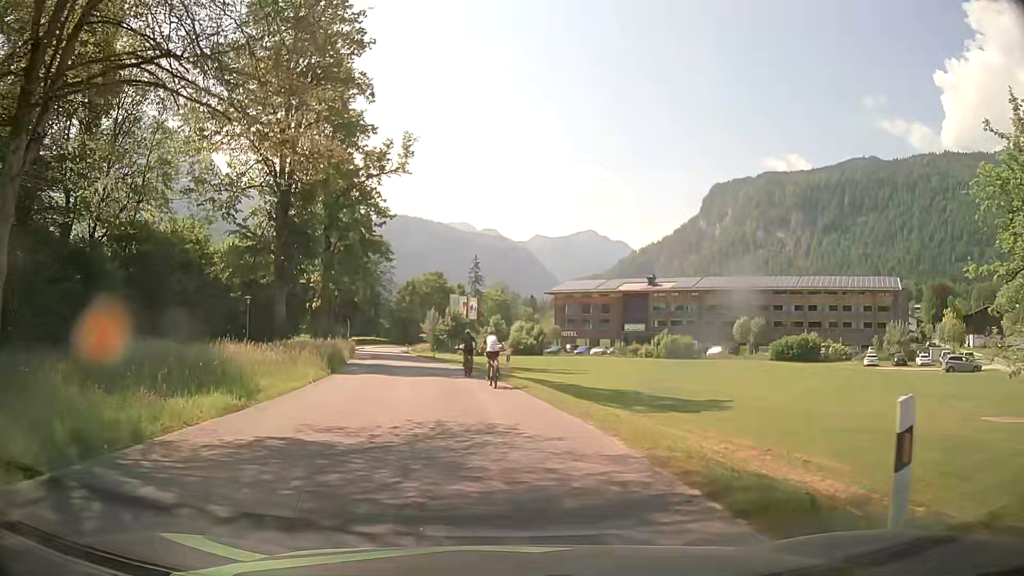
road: tertiary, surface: asphalt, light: Day
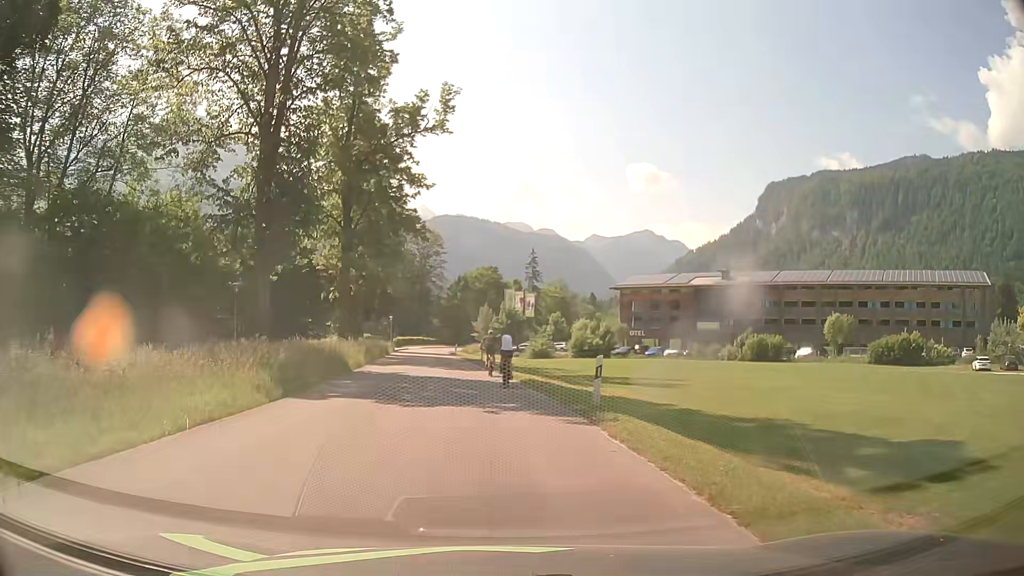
(-0.5, +11.9) m; -5°
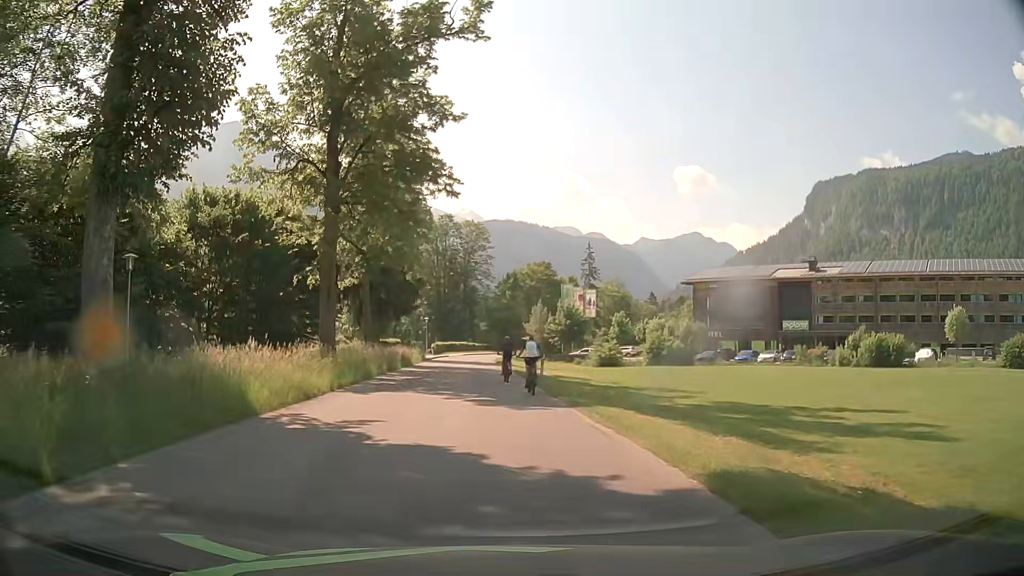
(-0.8, +16.3) m; -4°
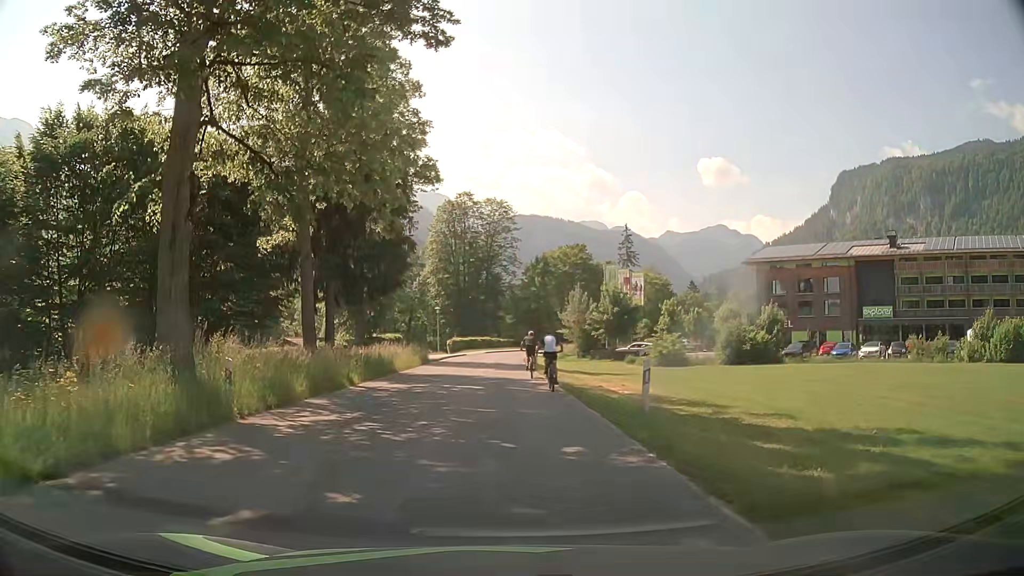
(-0.3, +16.7) m; -2°
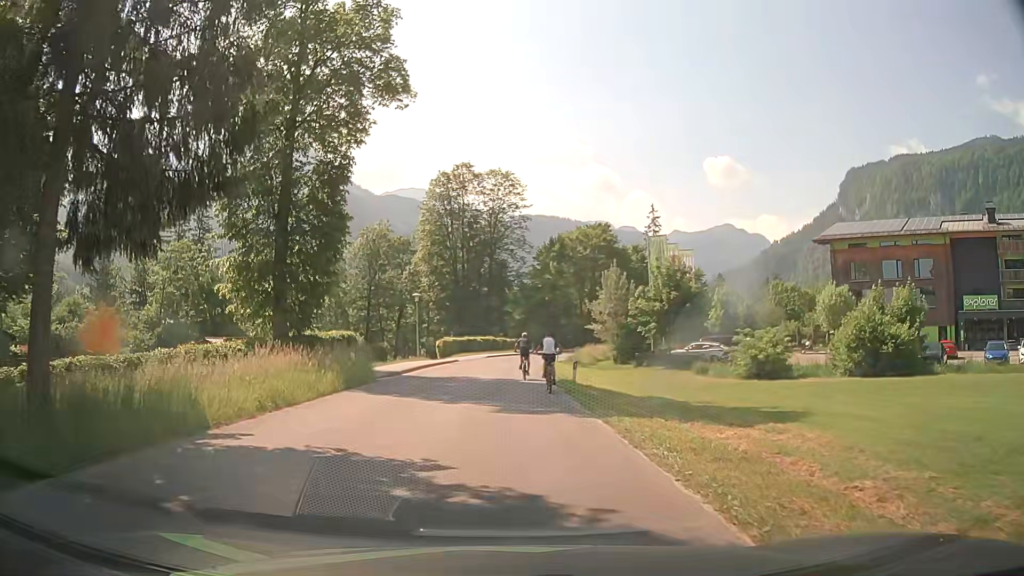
(-0.2, +20.0) m; -1°
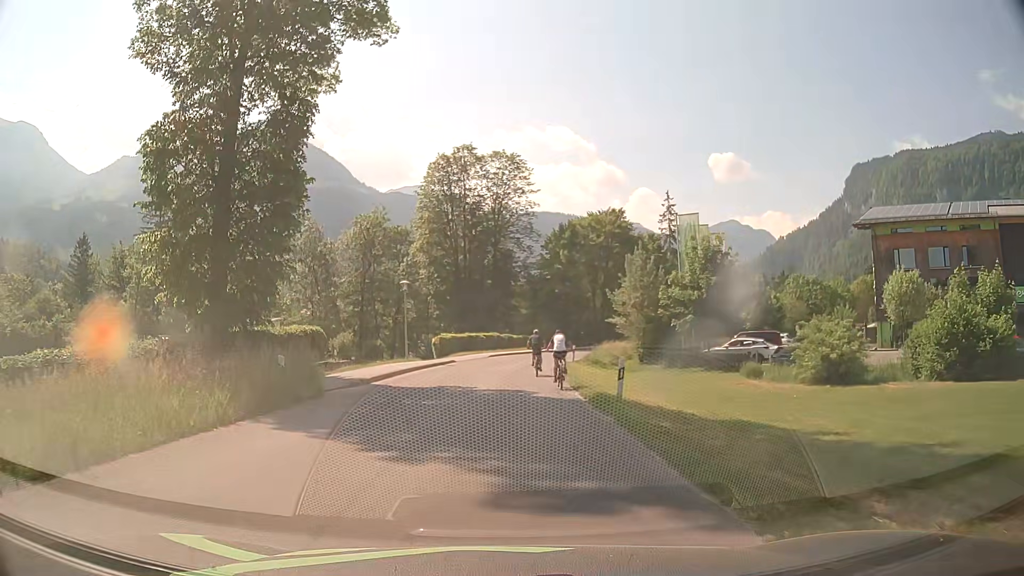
(-0.1, +7.8) m; 0°
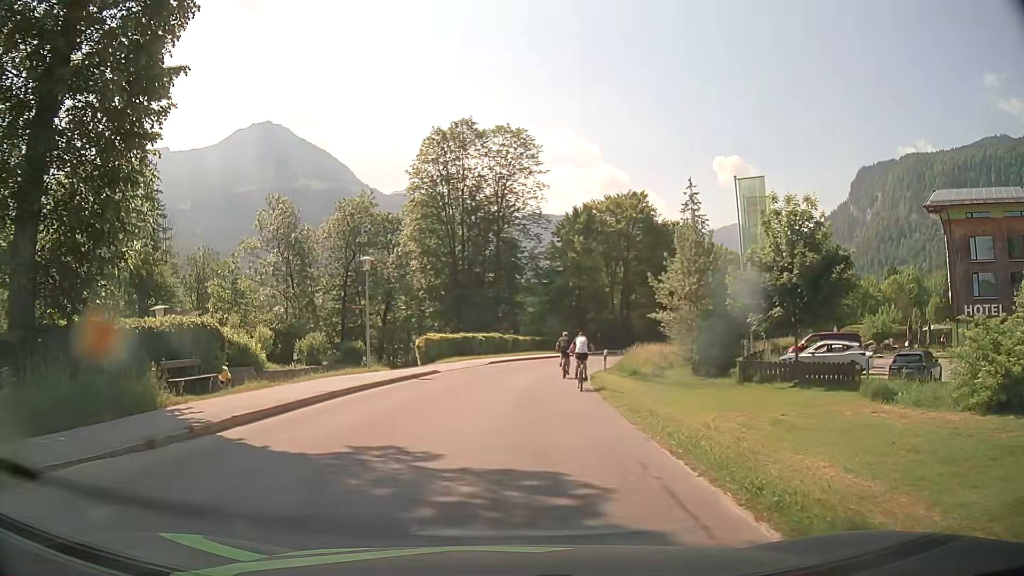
(-0.1, +11.8) m; -1°
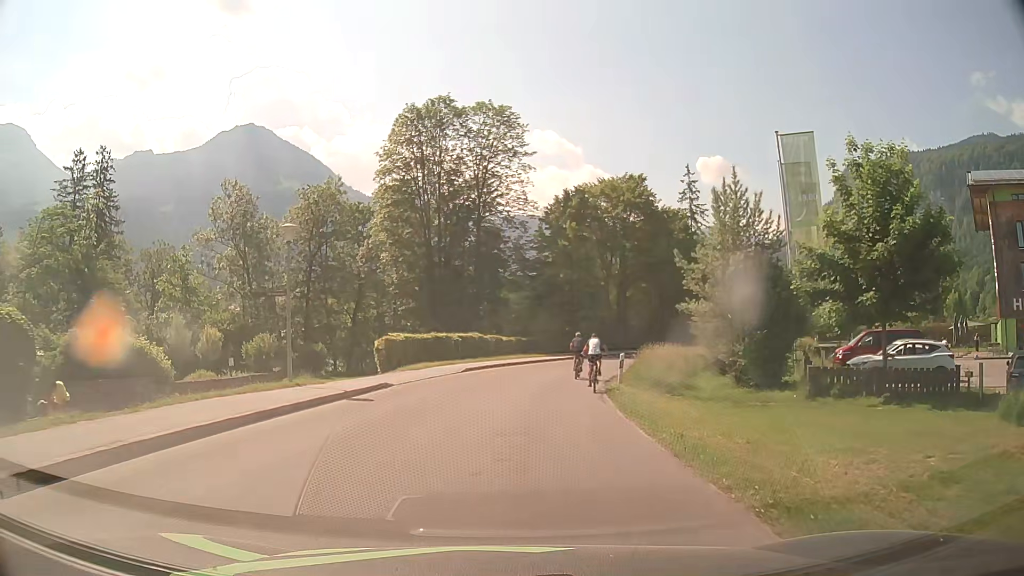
(+0.2, +8.2) m; +2°
(0, +10) (+1, +20) (+3, +30) (+6, +39) (+10, +48) (+15, +57) (+22, +64) (+29, +71) (+38, +77) (+46, +82) m
